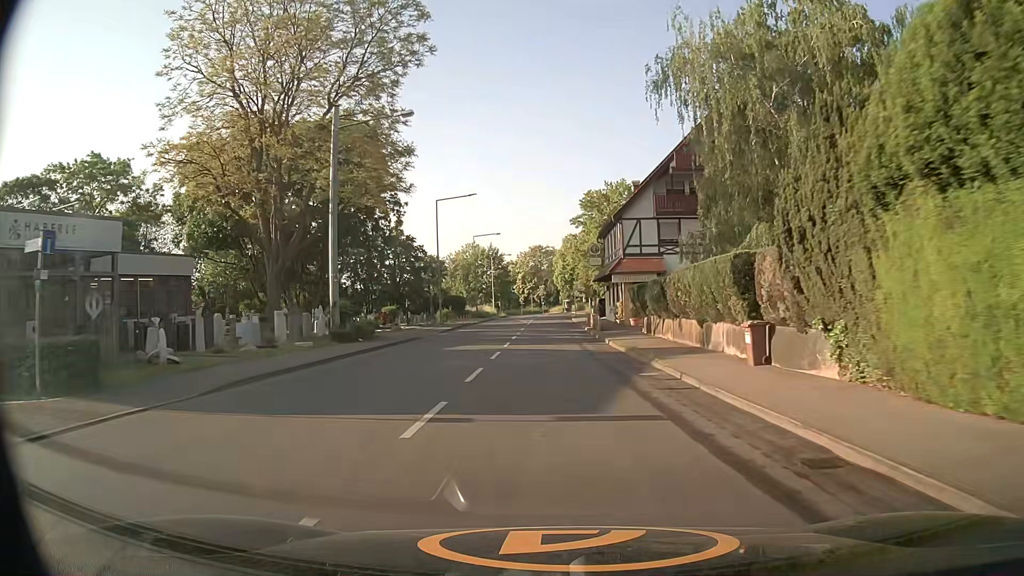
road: tertiary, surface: asphalt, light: Day
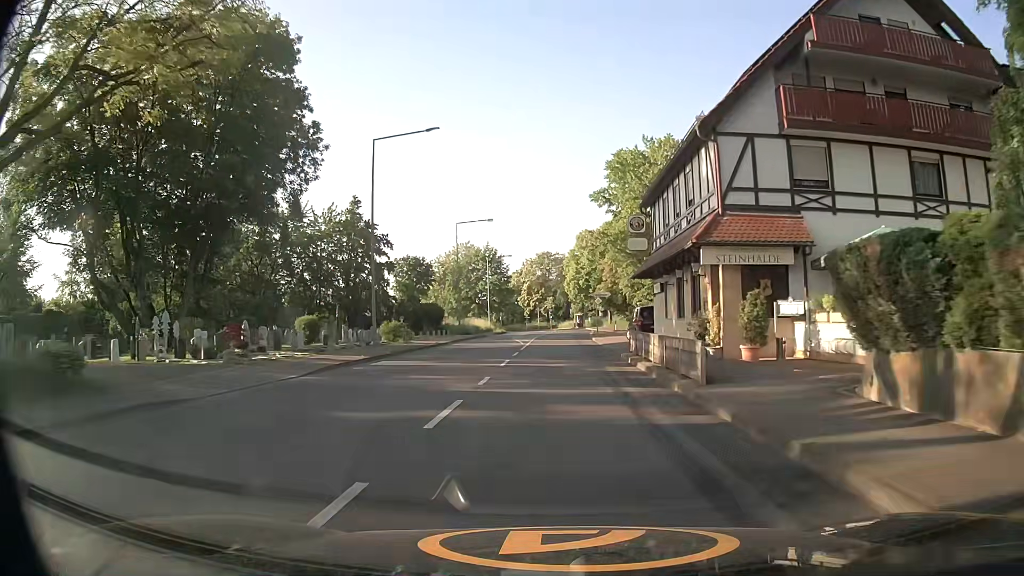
(-0.2, +22.9) m; -1°
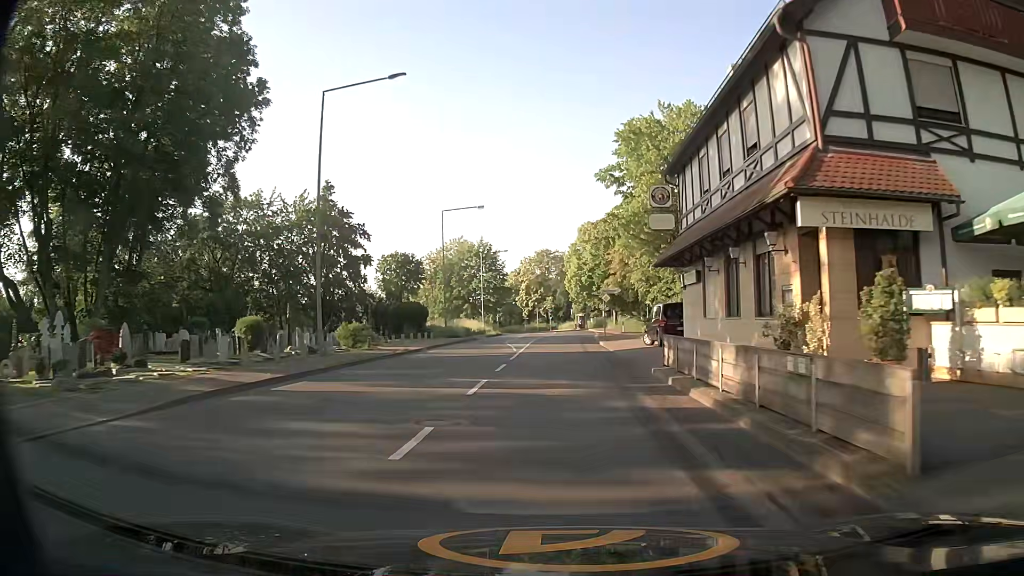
(0.0, +7.7) m; +1°
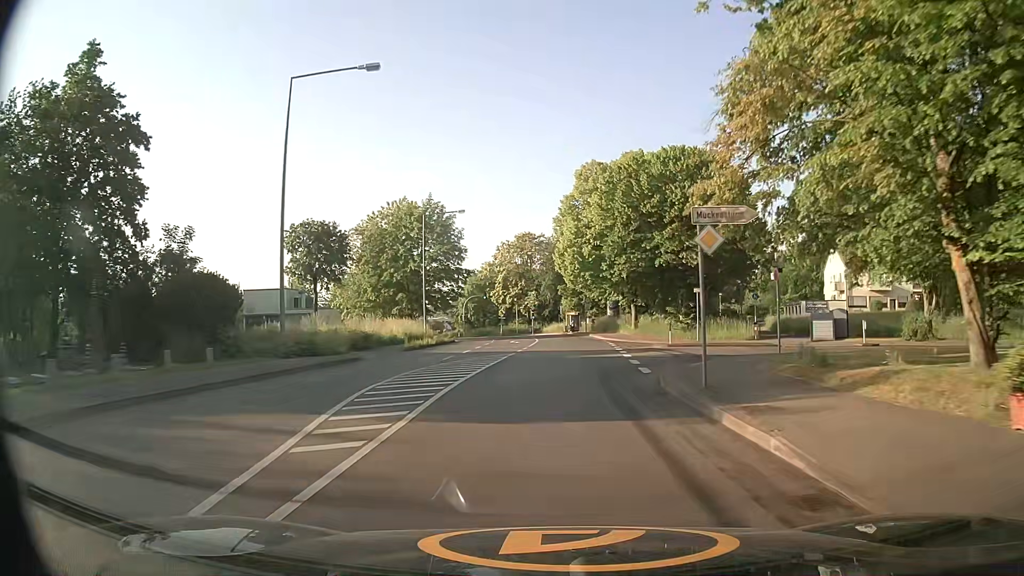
(0.0, +31.2) m; +1°
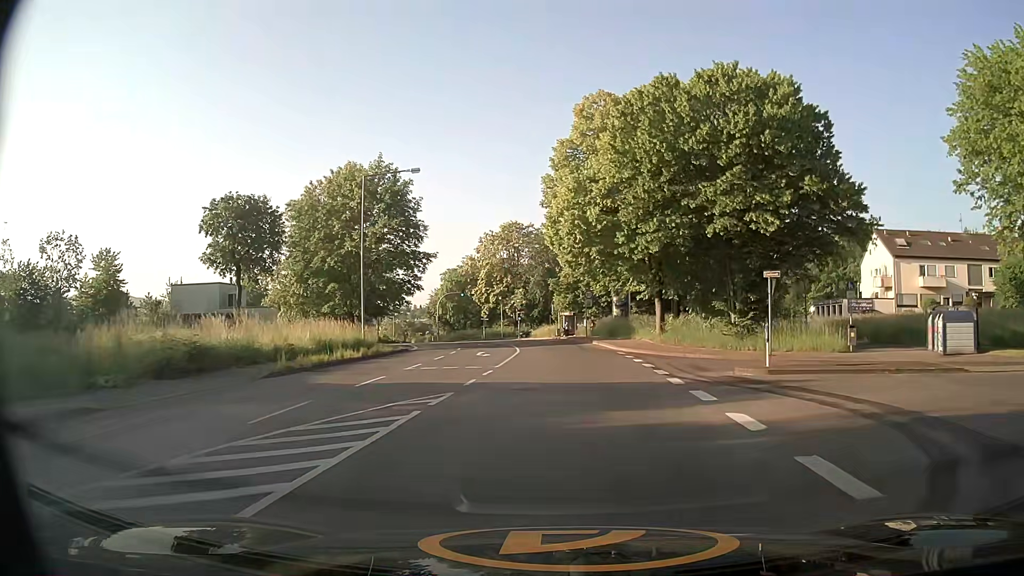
(+0.2, +15.8) m; +1°
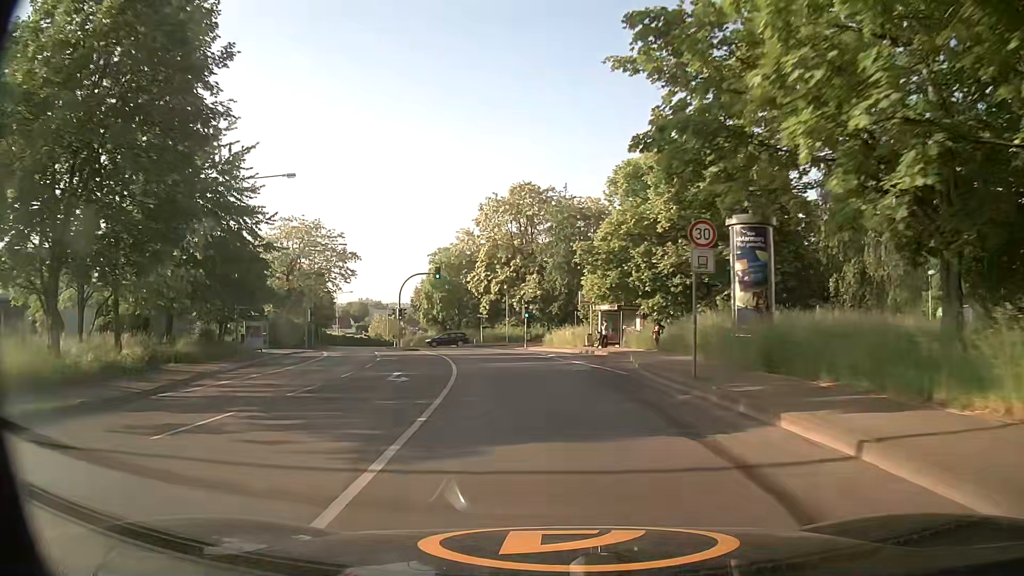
(-0.1, +31.7) m; -2°
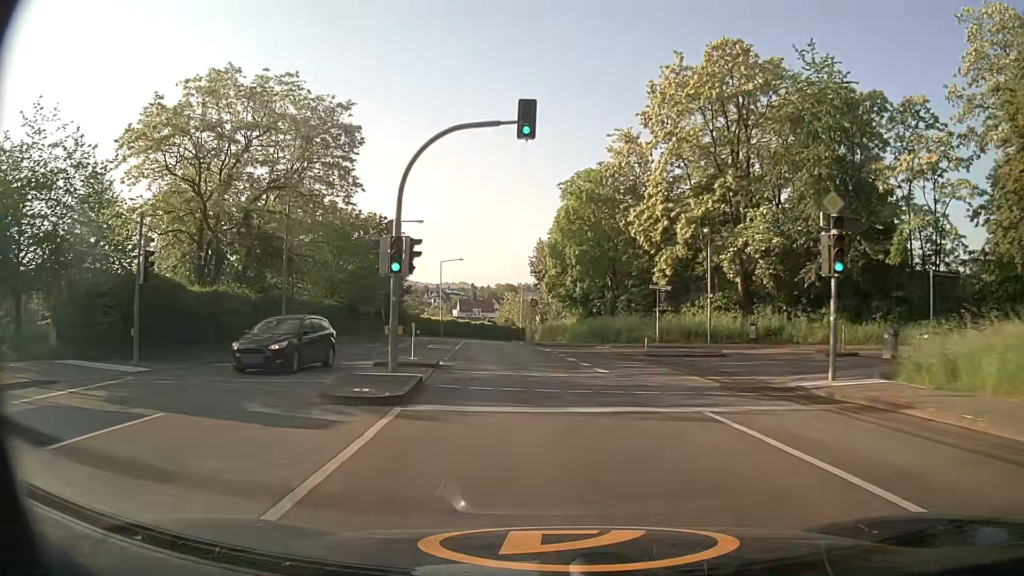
(-4.6, +39.1) m; -14°
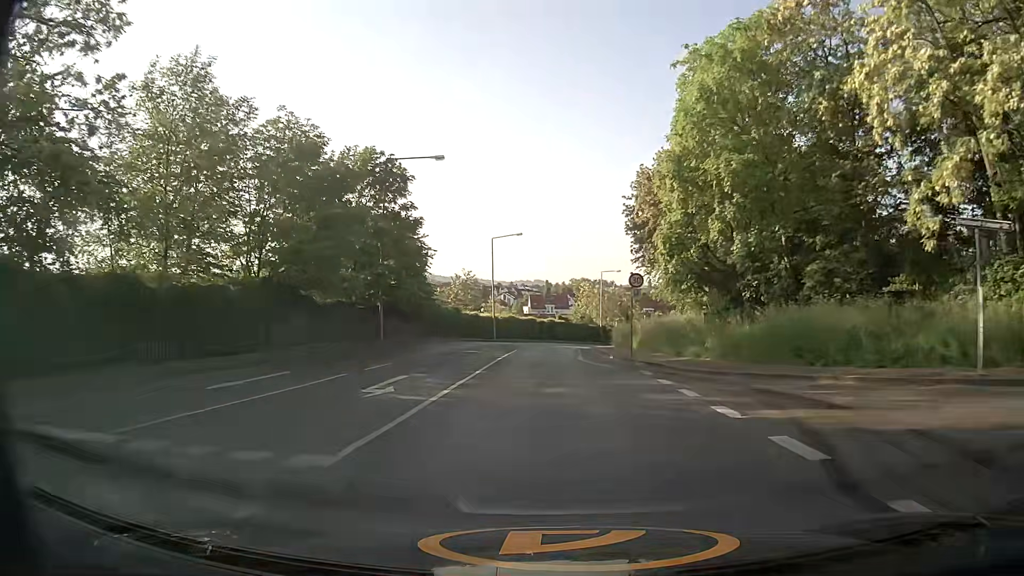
(-1.4, +24.5) m; -6°
(0, +10) (0, +20) (0, +30) (0, +40) (0, +50) (+2, +60) (+4, +70) (+7, +79) (+11, +88) (+16, +97) m
